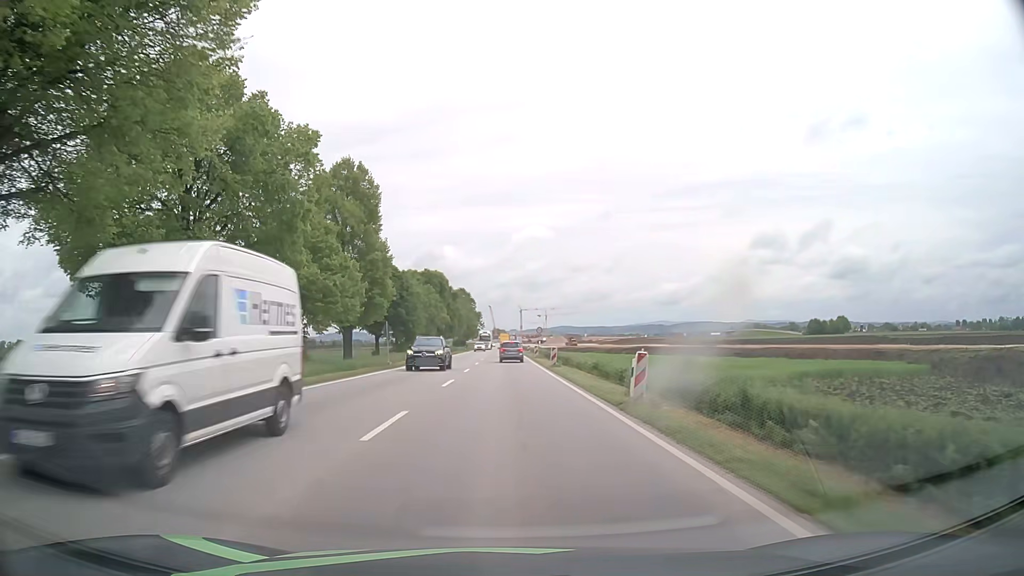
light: Day
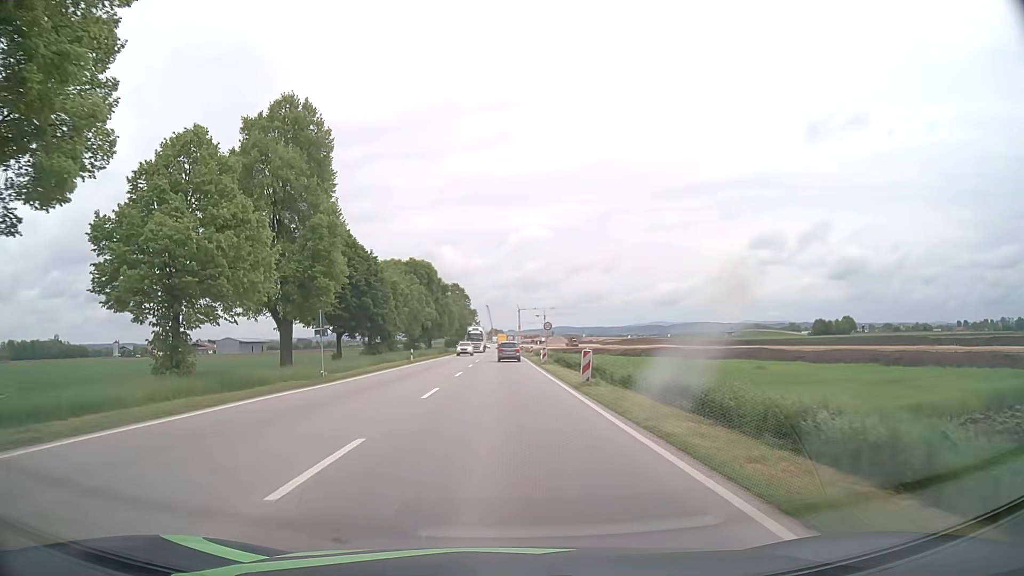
(0.0, +15.6) m; 0°
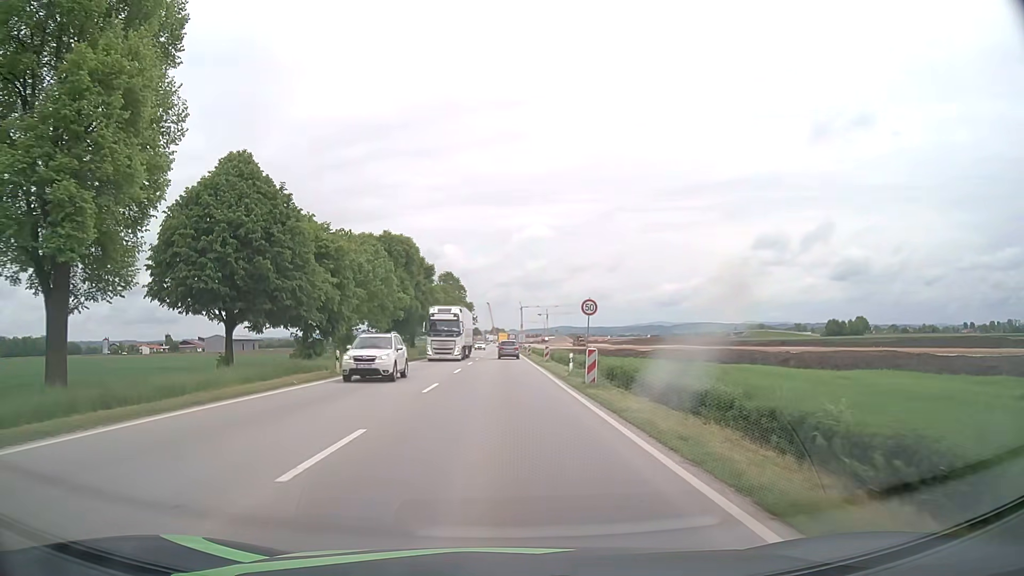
(-0.1, +23.2) m; -1°
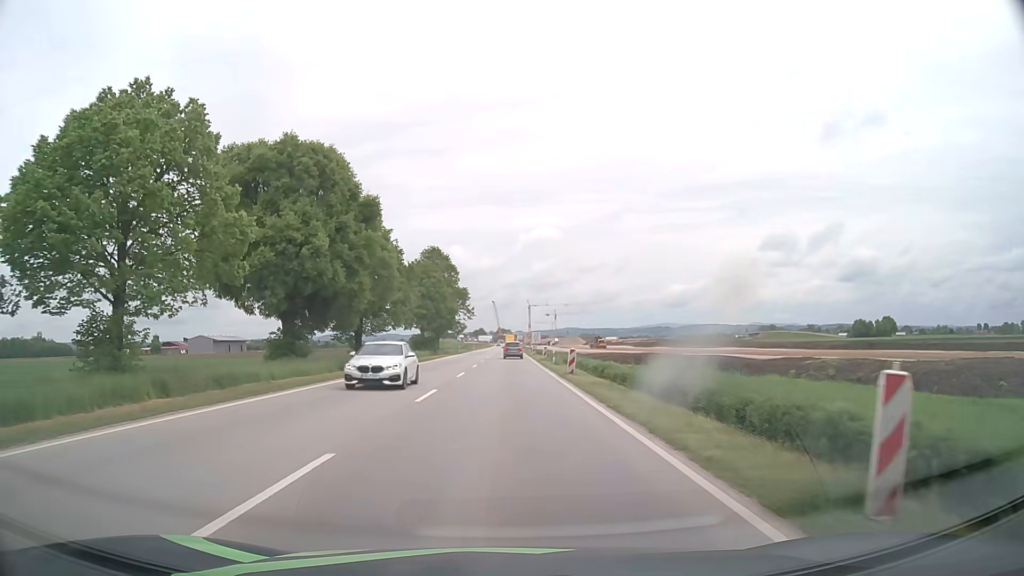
(-0.1, +38.2) m; 0°
(0, +10) (0, +20) (0, +30) (0, +40) (0, +50) (0, +60) (0, +70) (0, +80) (0, +90) (0, +100) m
